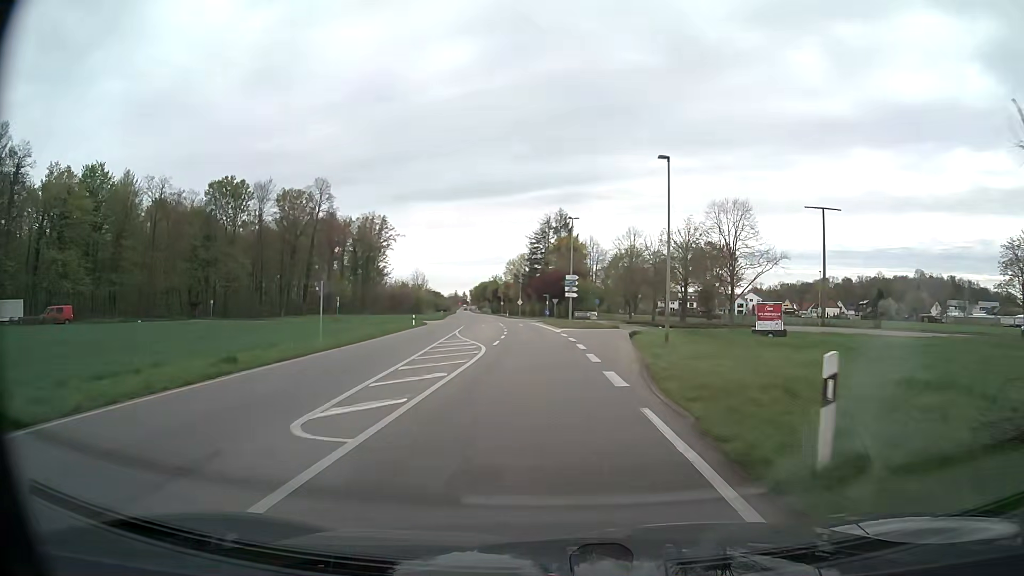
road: secondary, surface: asphalt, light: Day
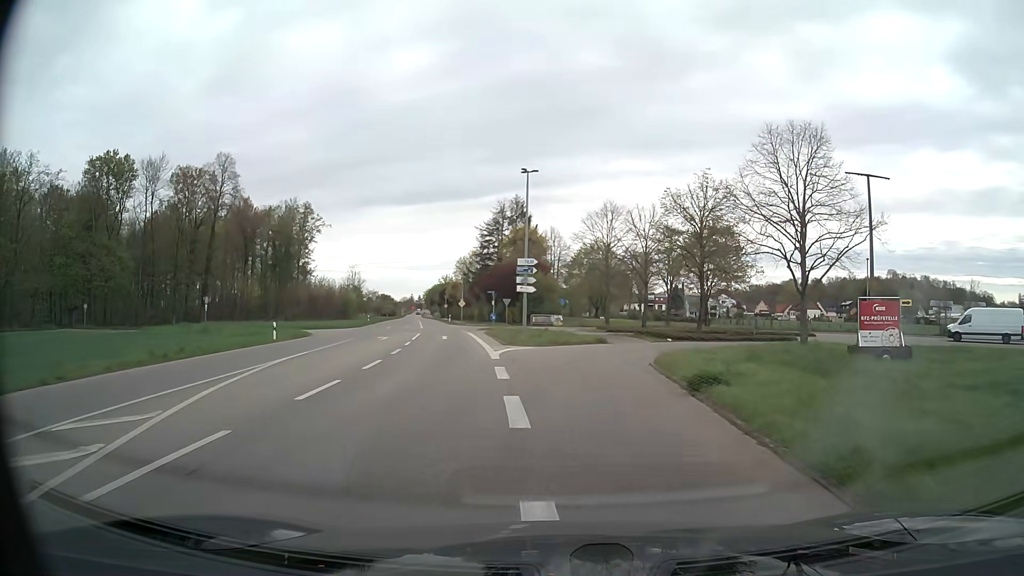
(+0.9, +22.2) m; +4°
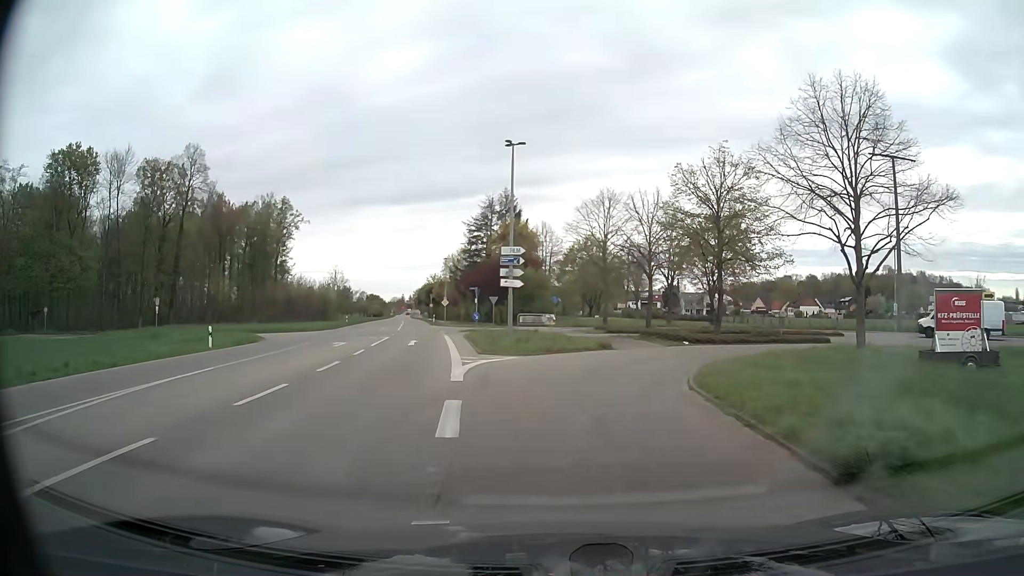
(0.0, +6.5) m; +1°
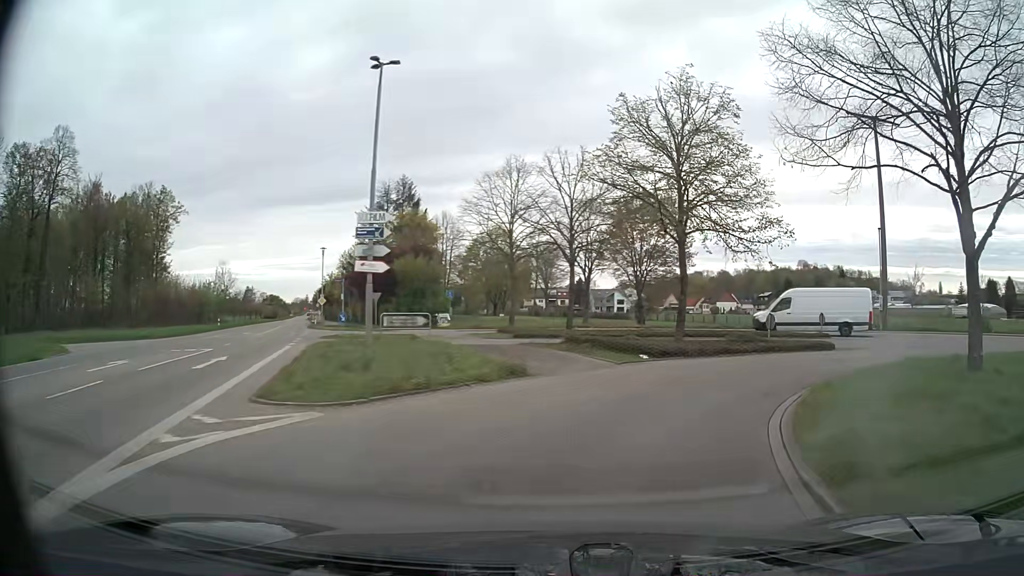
(+0.6, +11.4) m; +9°
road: unclassified
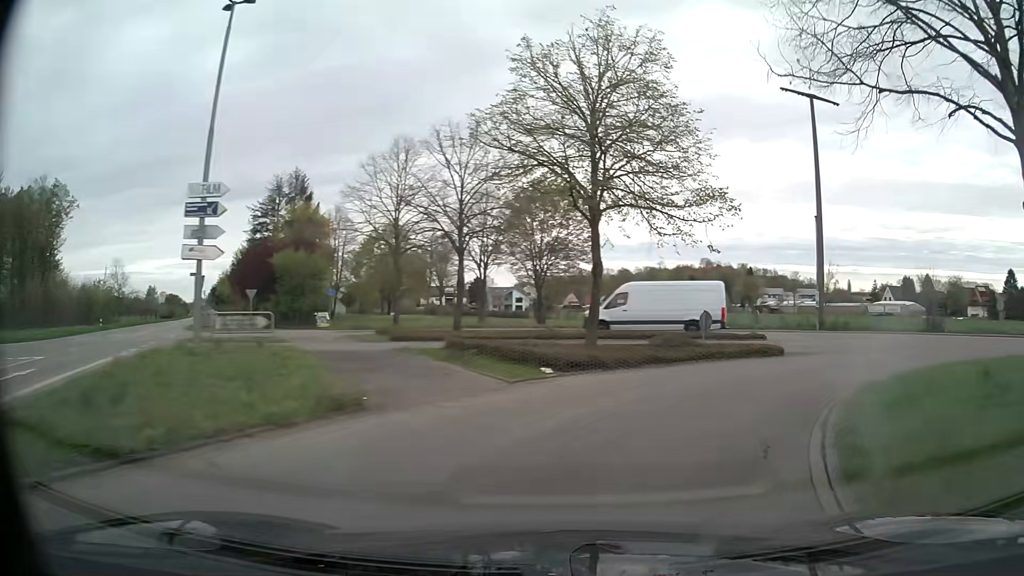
(+0.4, +5.1) m; +9°
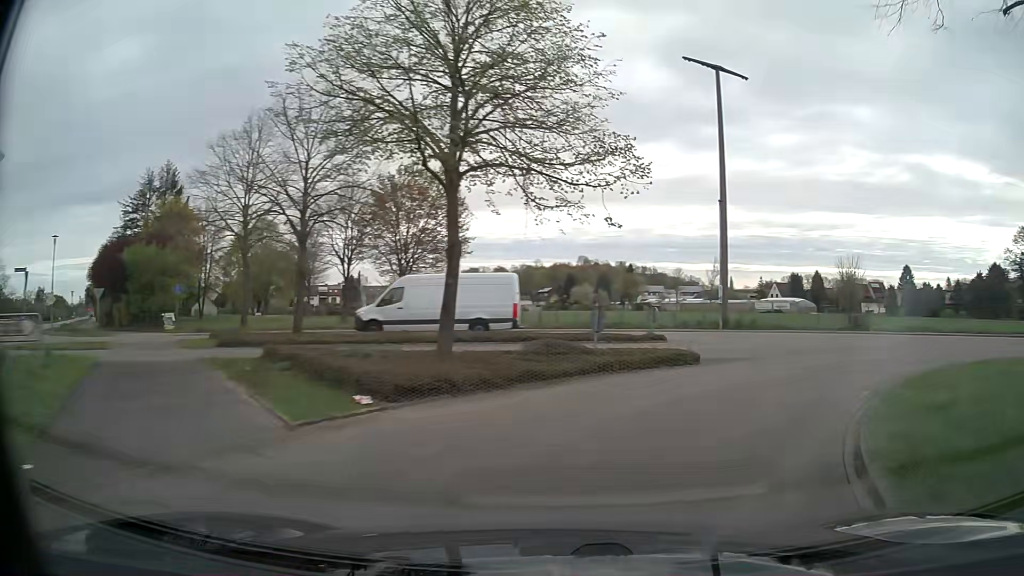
(+0.4, +4.9) m; +10°
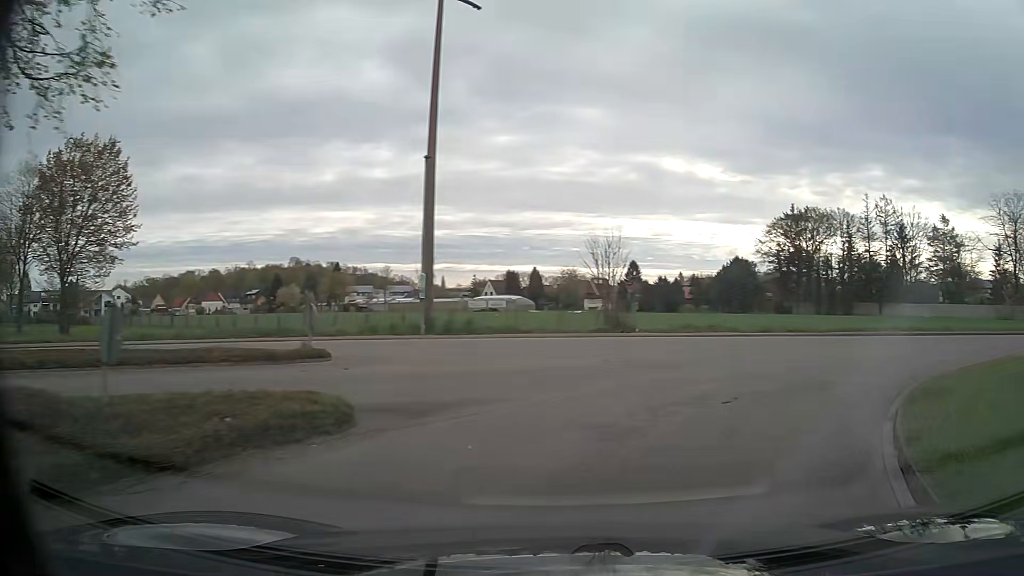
(+2.1, +9.4) m; +25°
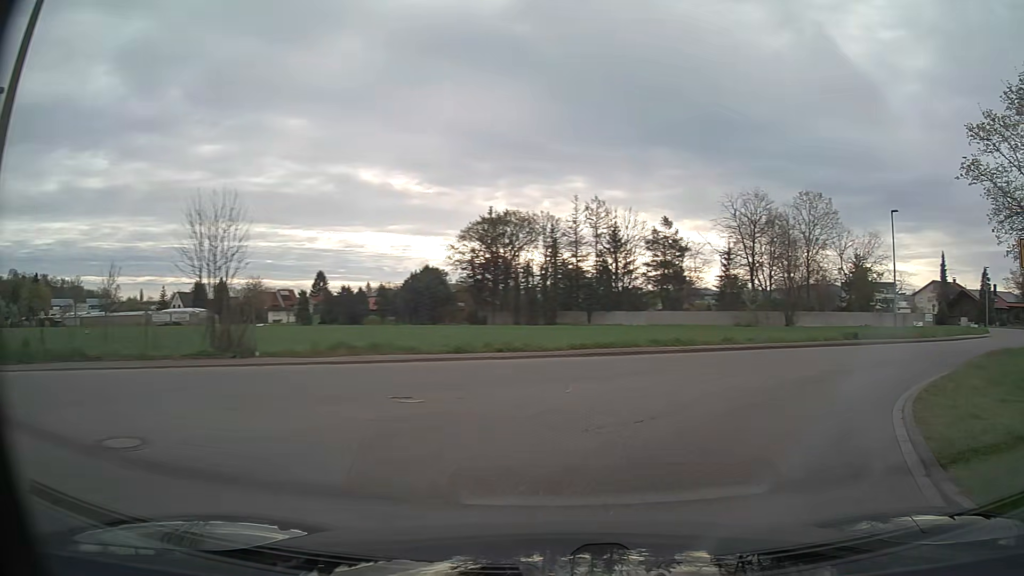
(+2.2, +9.4) m; +27°
